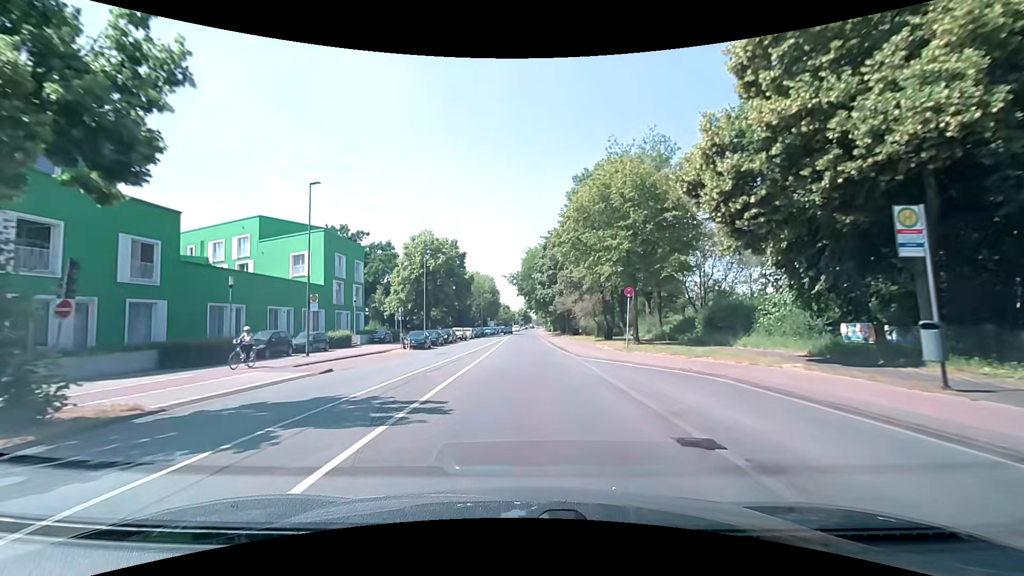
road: tertiary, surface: asphalt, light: Day
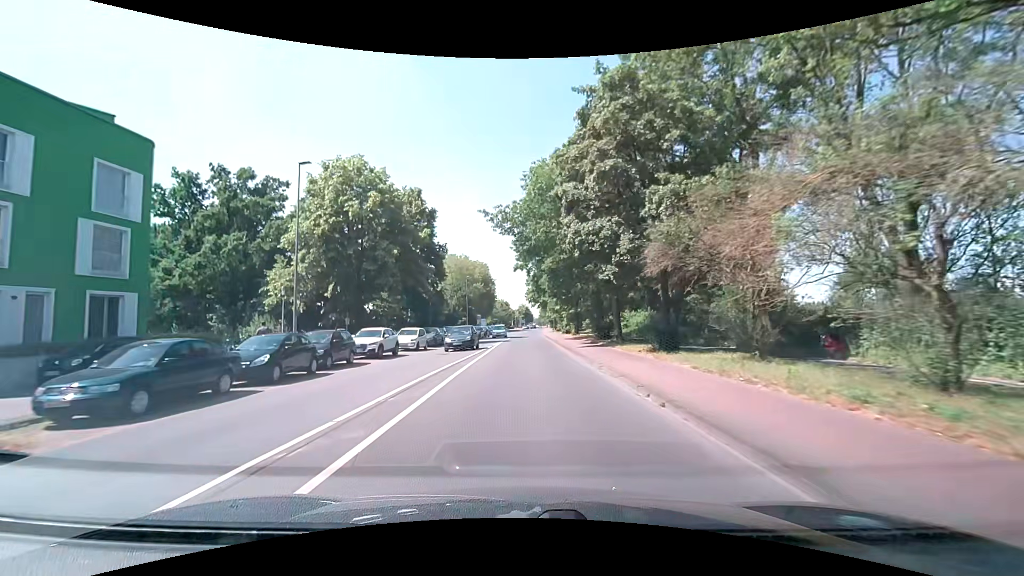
(-0.1, +35.5) m; 0°
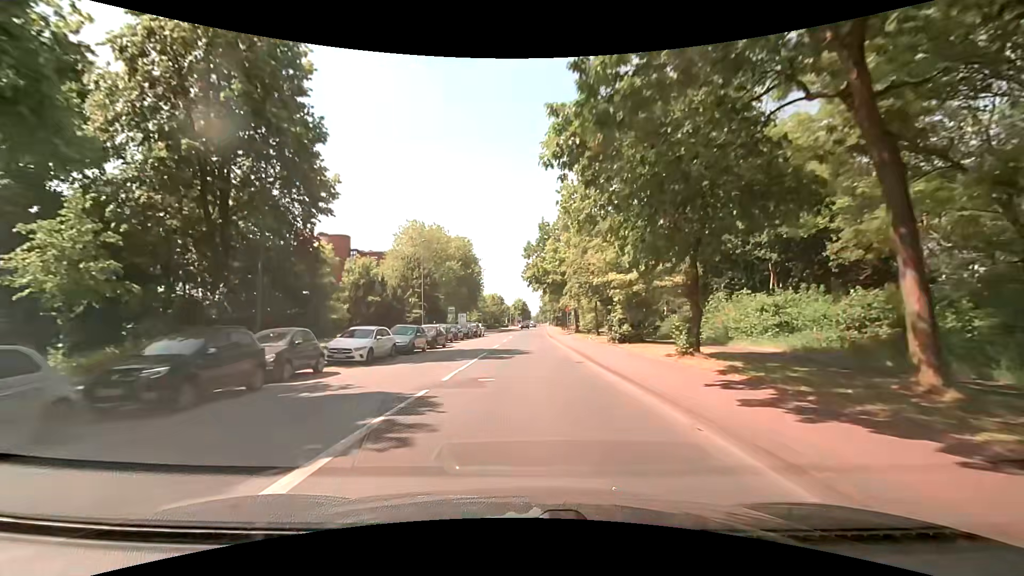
(0.0, +37.5) m; +1°
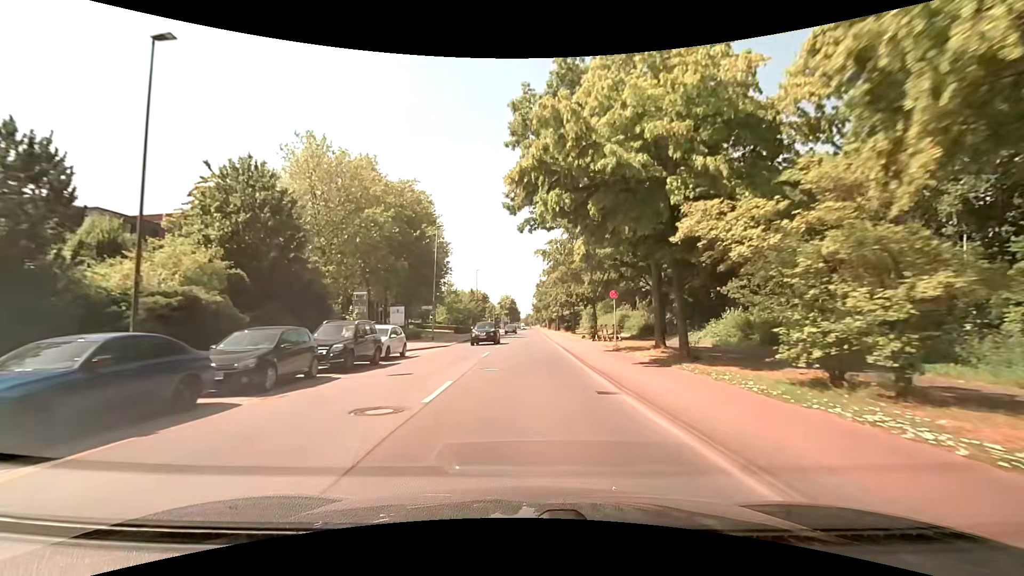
(0.0, +37.9) m; +1°
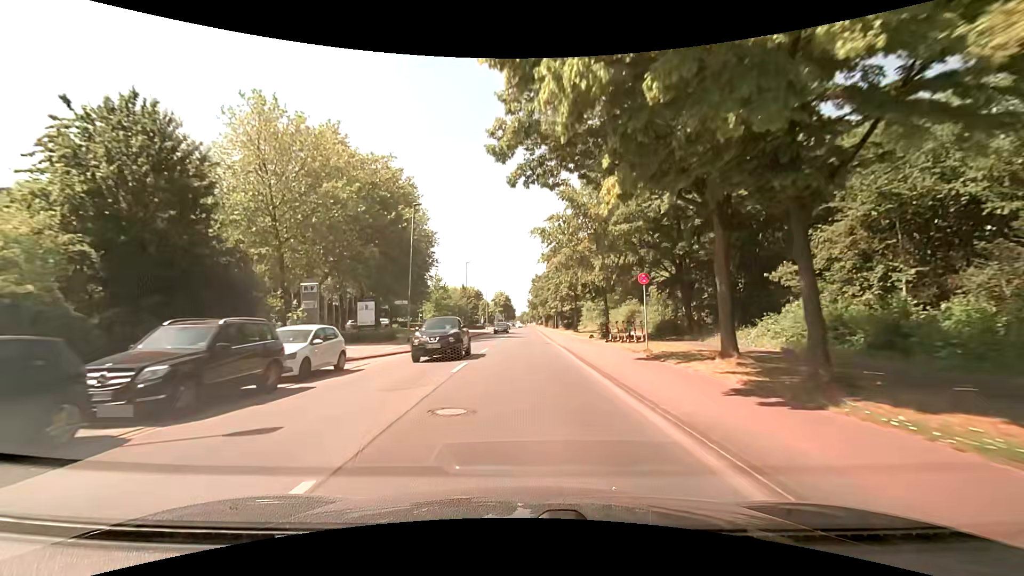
(0.0, +7.6) m; +1°
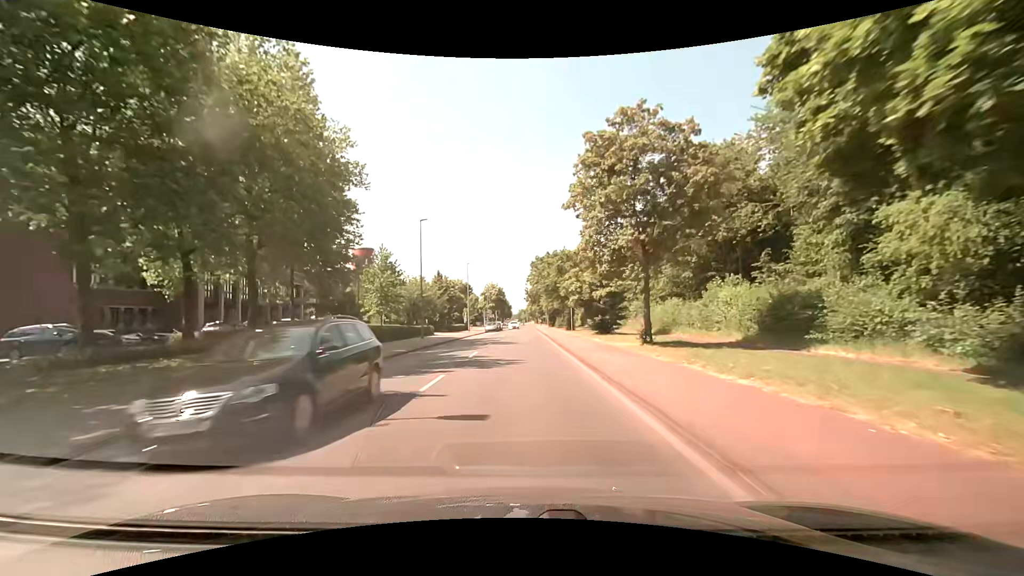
(+0.1, +30.5) m; 0°
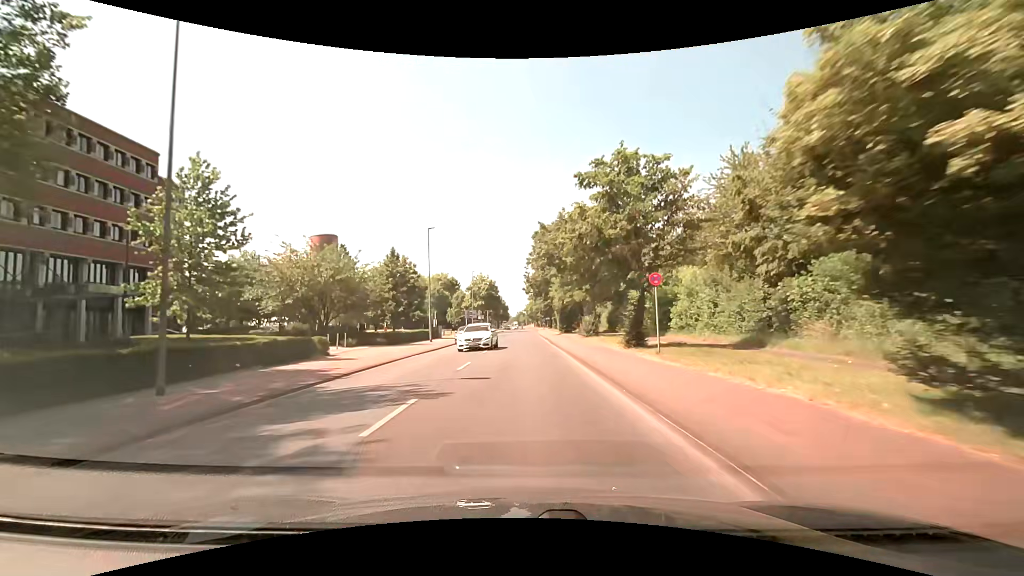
(+0.3, +30.7) m; 0°
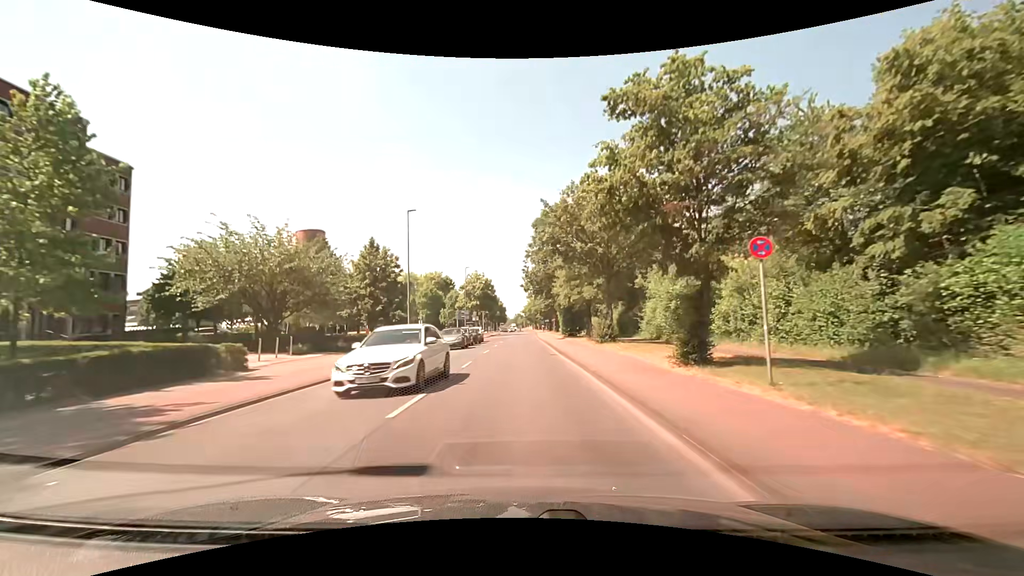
(0.0, +7.7) m; +1°
(0, +10) (0, +20) (0, +30) (0, +40) (0, +50) (0, +60) (0, +70) (0, +80) (0, +90) (0, +100) m
